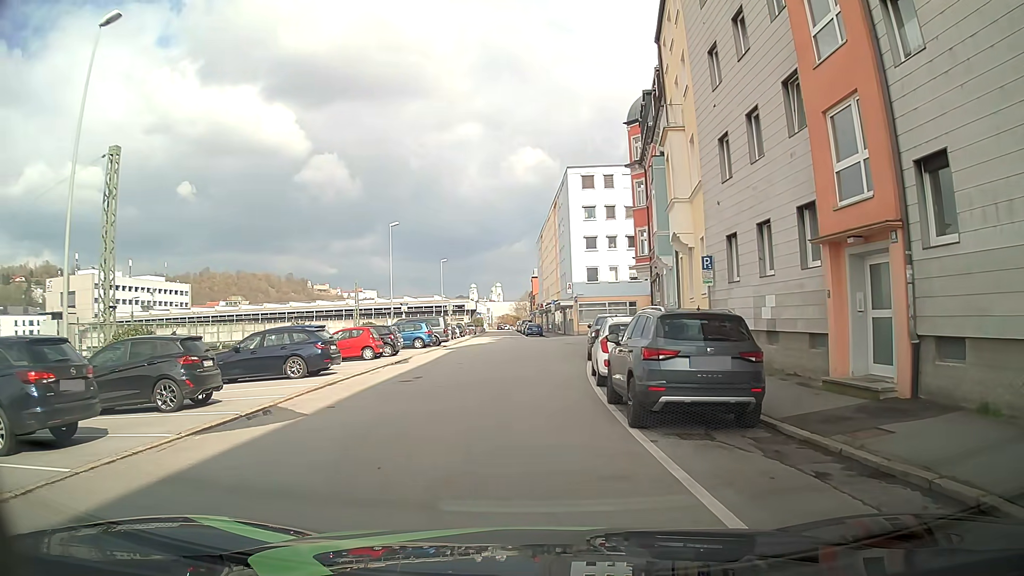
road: residential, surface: asphalt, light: Day
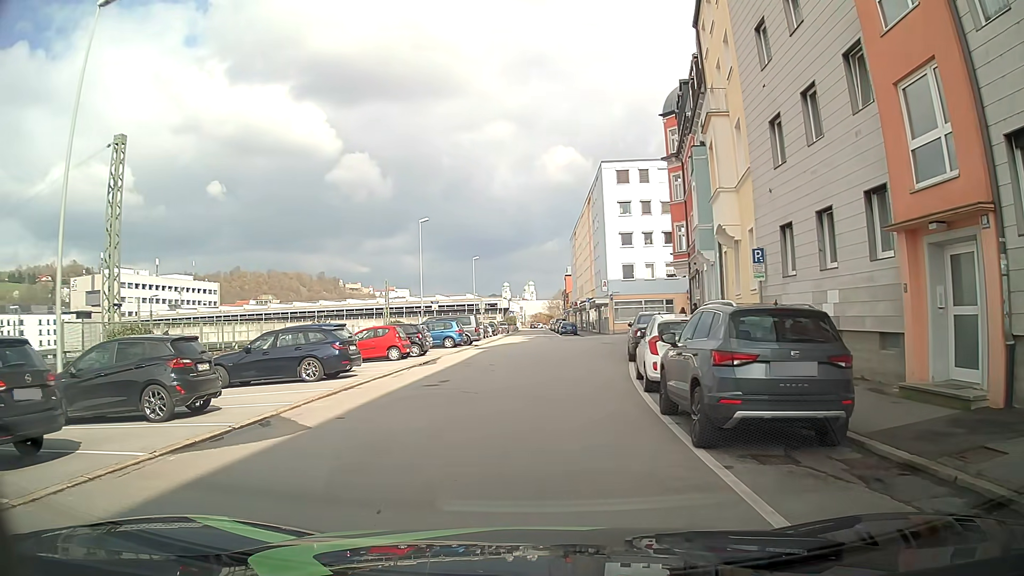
(0.0, +1.7) m; -1°
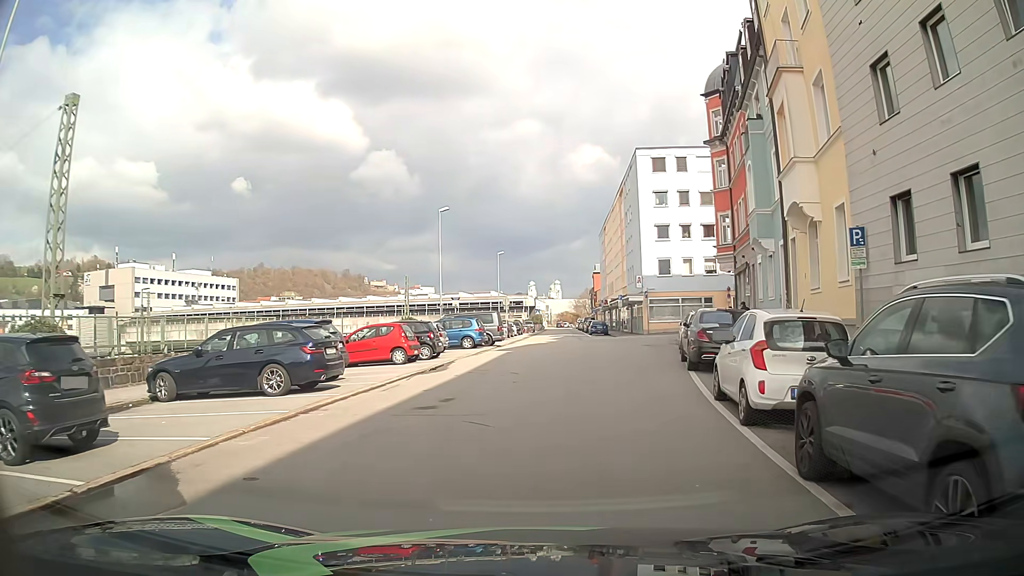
(-0.2, +4.6) m; -2°
